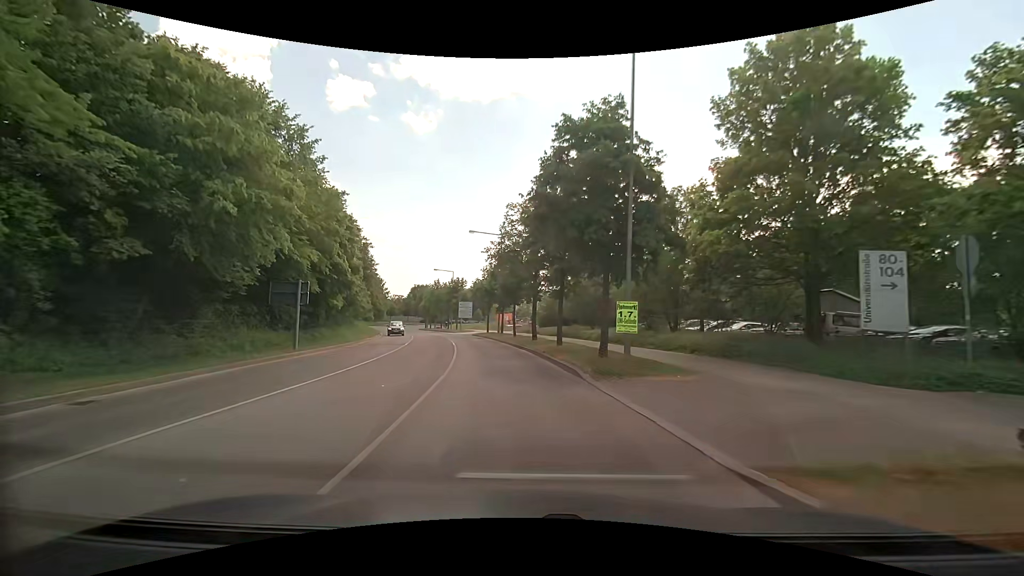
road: tertiary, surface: asphalt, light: Day
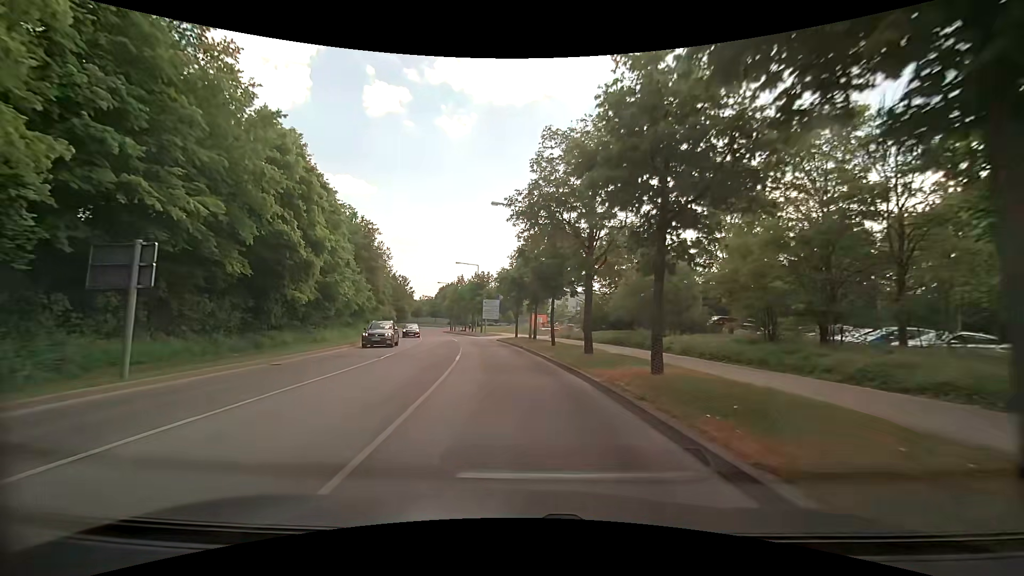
(-0.5, +12.6) m; -4°
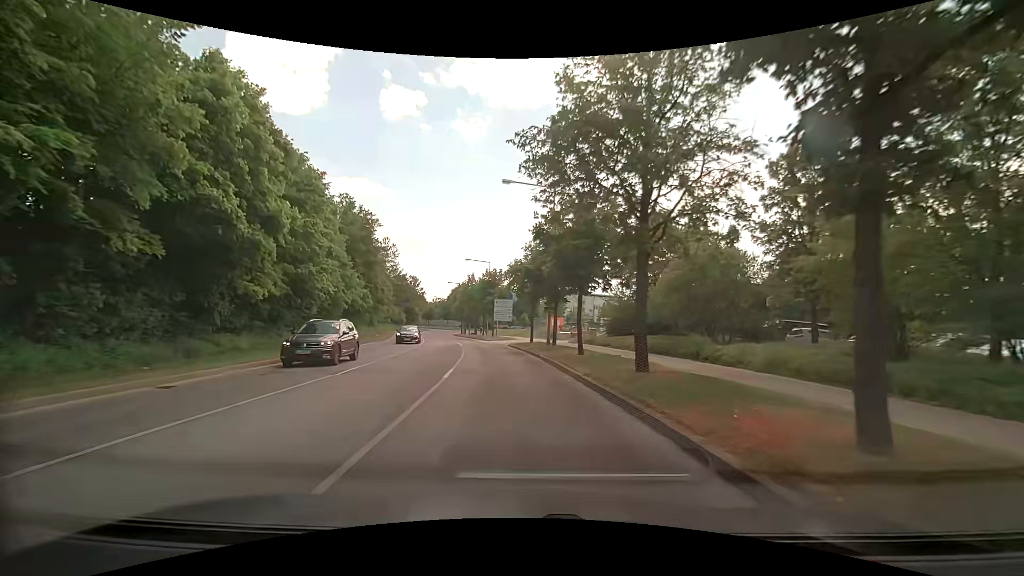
(-0.1, +6.4) m; -2°
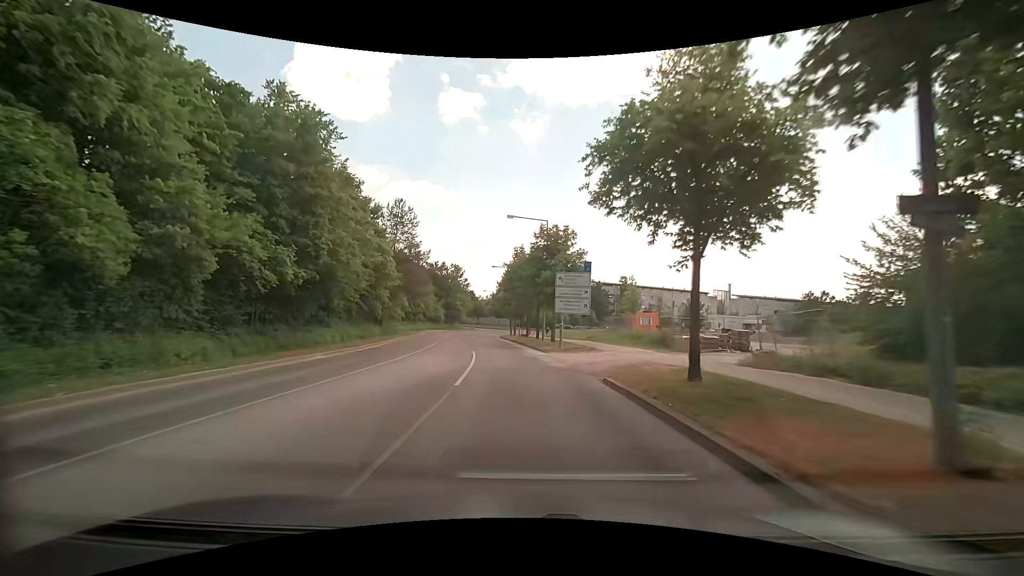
(-1.4, +26.1) m; -6°
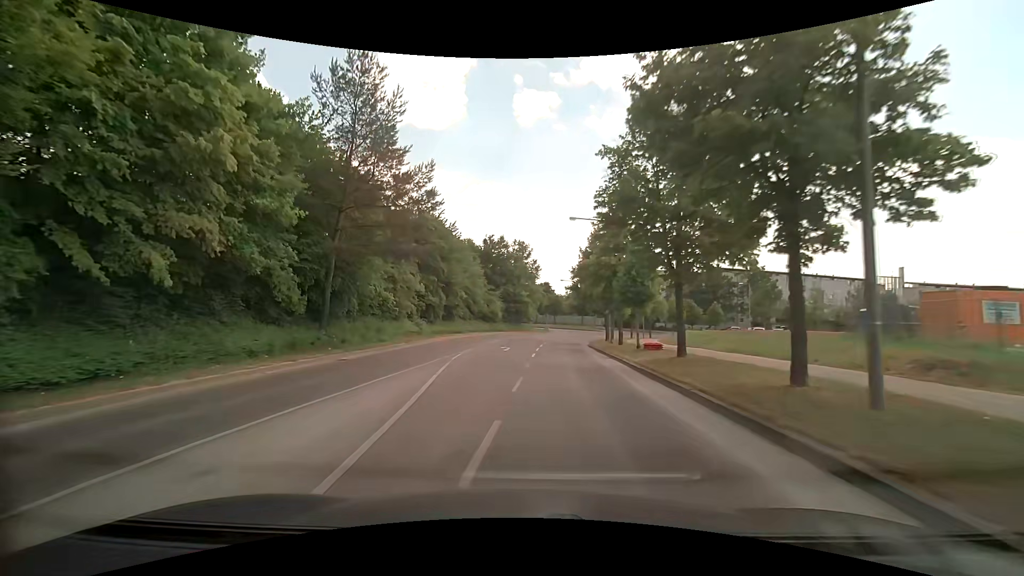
(-2.1, +33.1) m; -10°
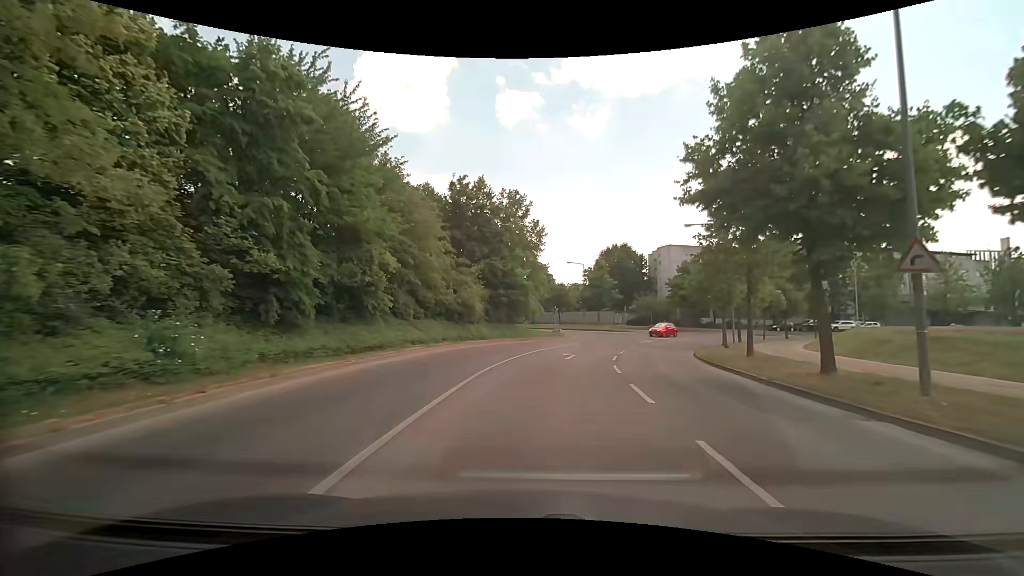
(-0.9, +31.2) m; +1°
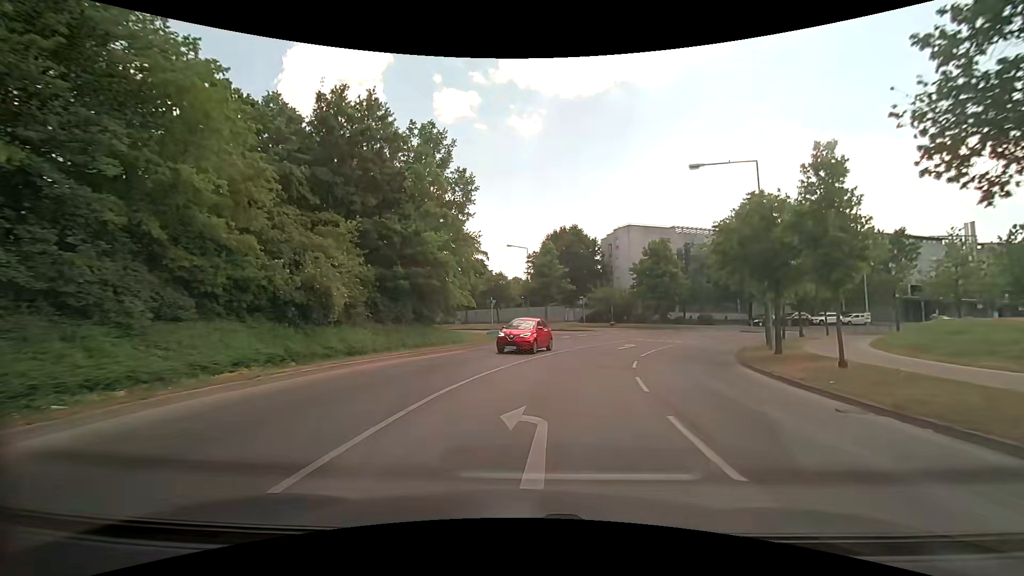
(+1.0, +16.6) m; +7°
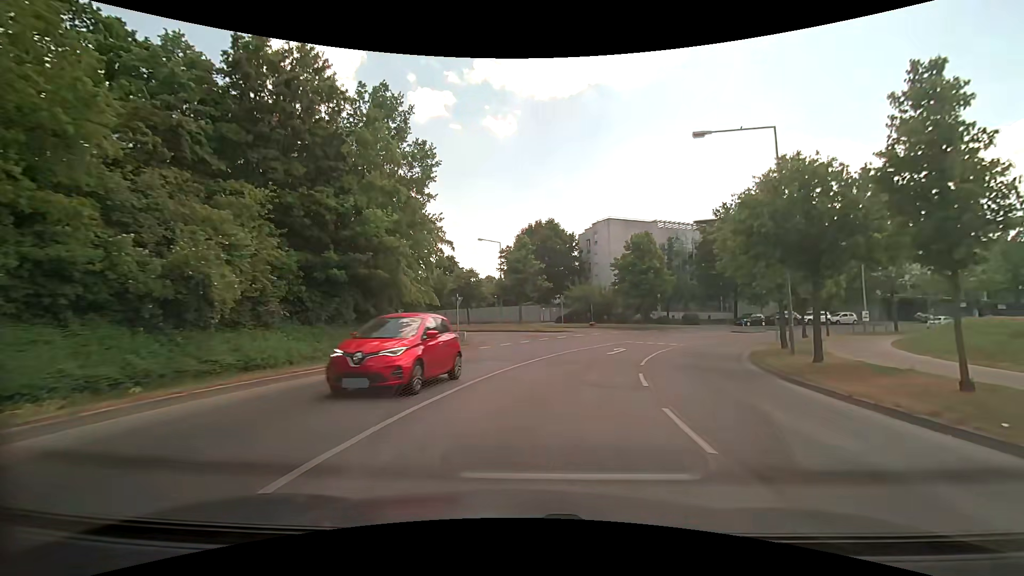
(+0.1, +5.2) m; +3°
